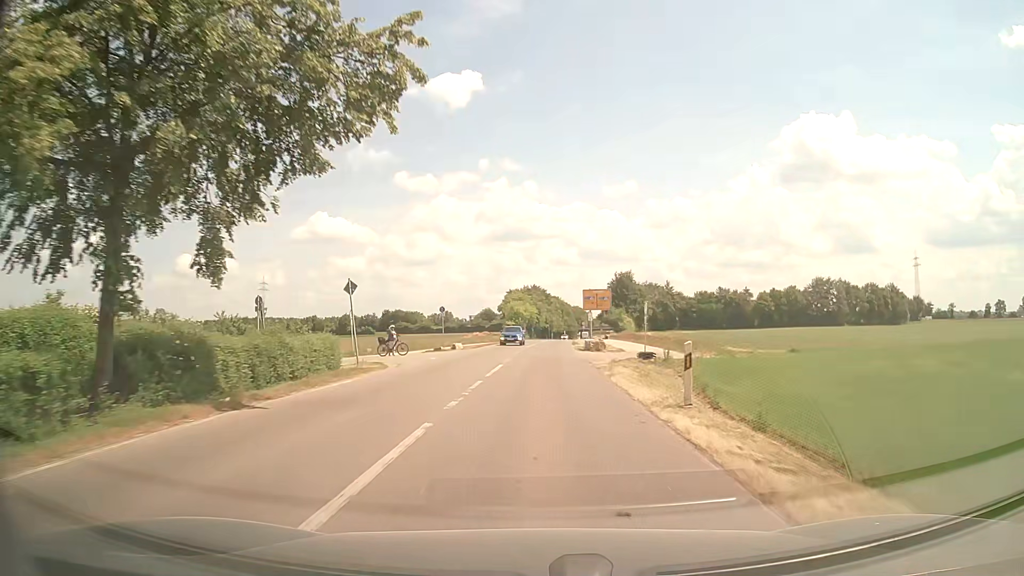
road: tertiary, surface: asphalt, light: Day
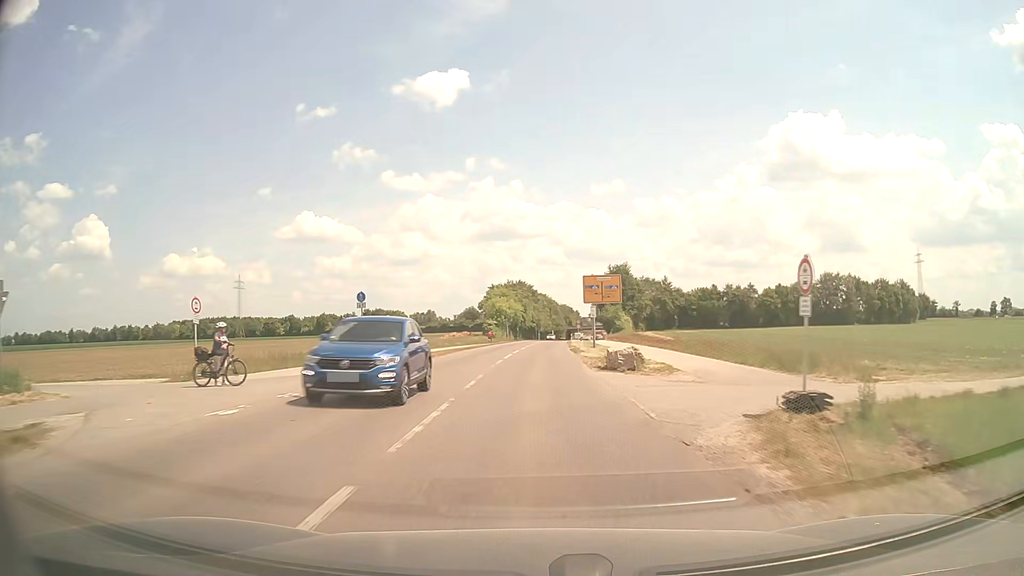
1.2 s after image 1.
(+0.2, +18.7) m; +1°
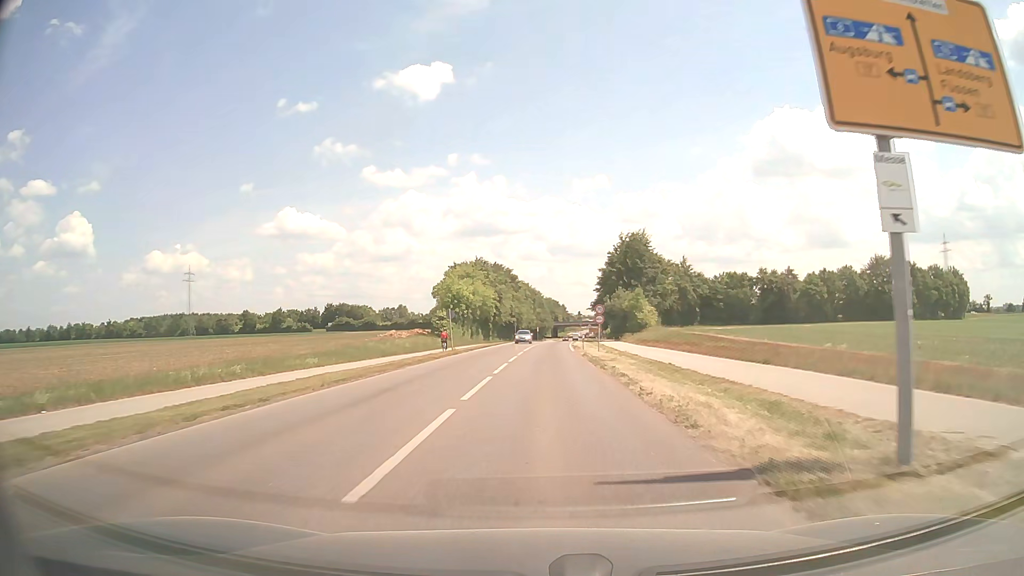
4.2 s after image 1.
(+0.6, +47.1) m; +1°
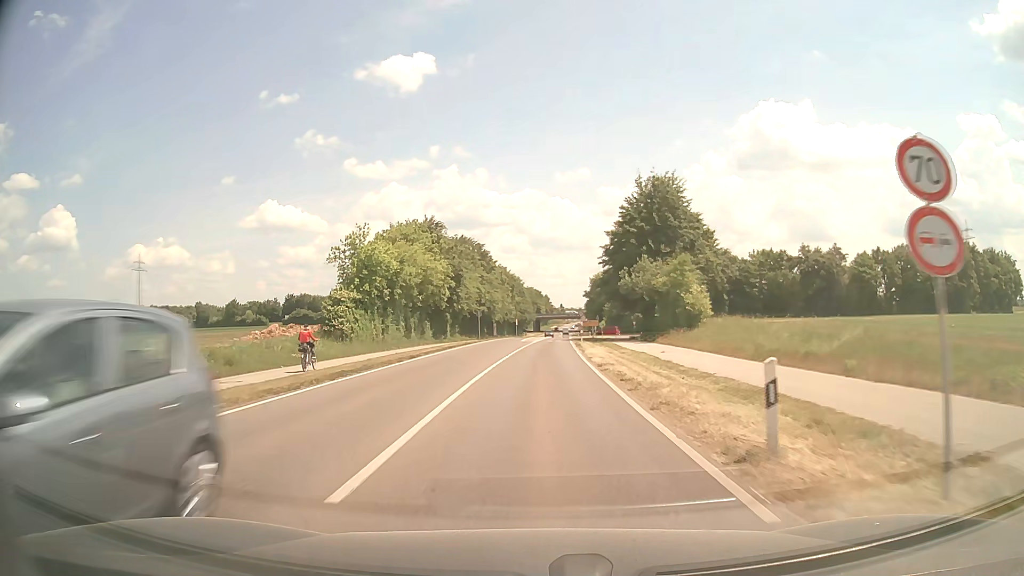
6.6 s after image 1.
(+0.6, +37.5) m; +2°
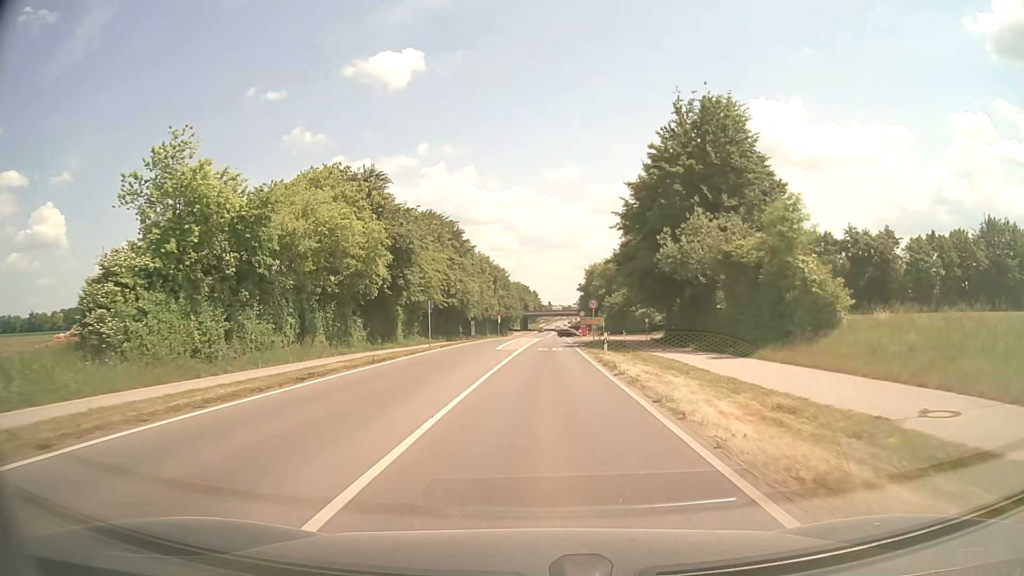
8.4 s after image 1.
(+0.2, +25.3) m; +1°
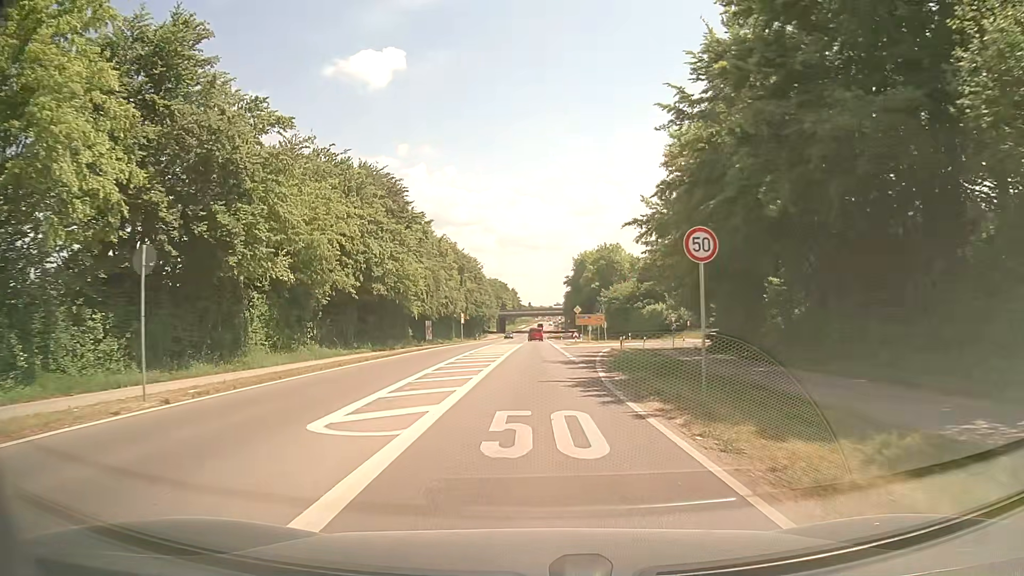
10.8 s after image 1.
(+0.4, +30.6) m; +2°
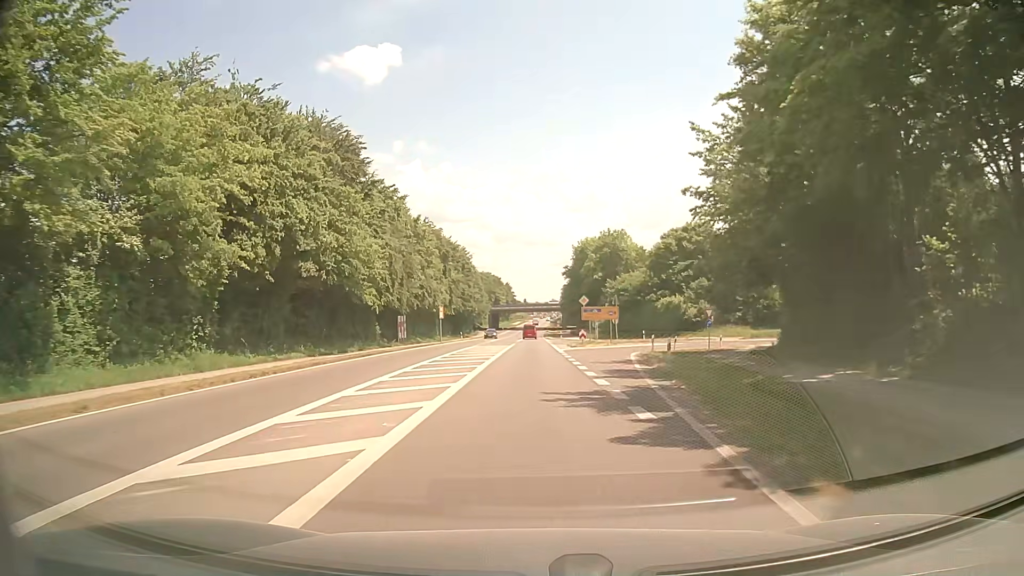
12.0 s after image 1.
(+0.1, +15.5) m; 0°
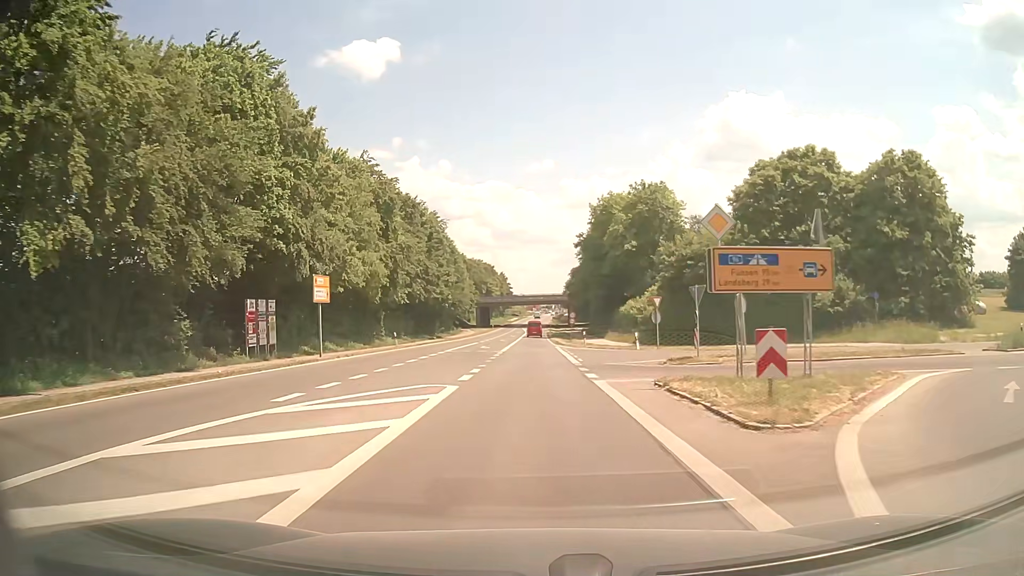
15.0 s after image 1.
(0.0, +40.6) m; 0°
(0, +10) (0, +20) (0, +30) (0, +40) (0, +50) (0, +60) (0, +70) (0, +80) (+1, +90) (+1, +100) m
